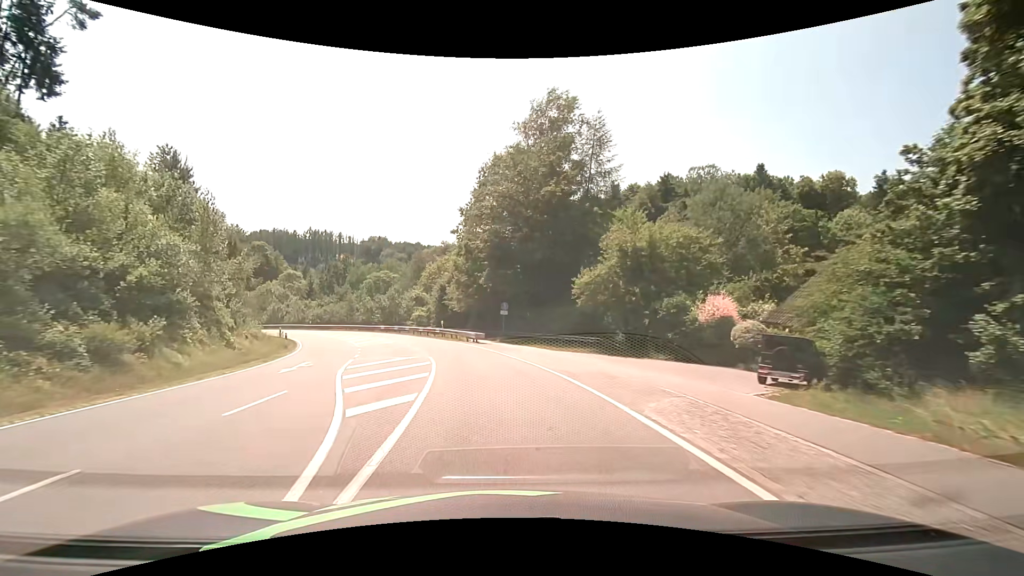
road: secondary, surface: asphalt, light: Day
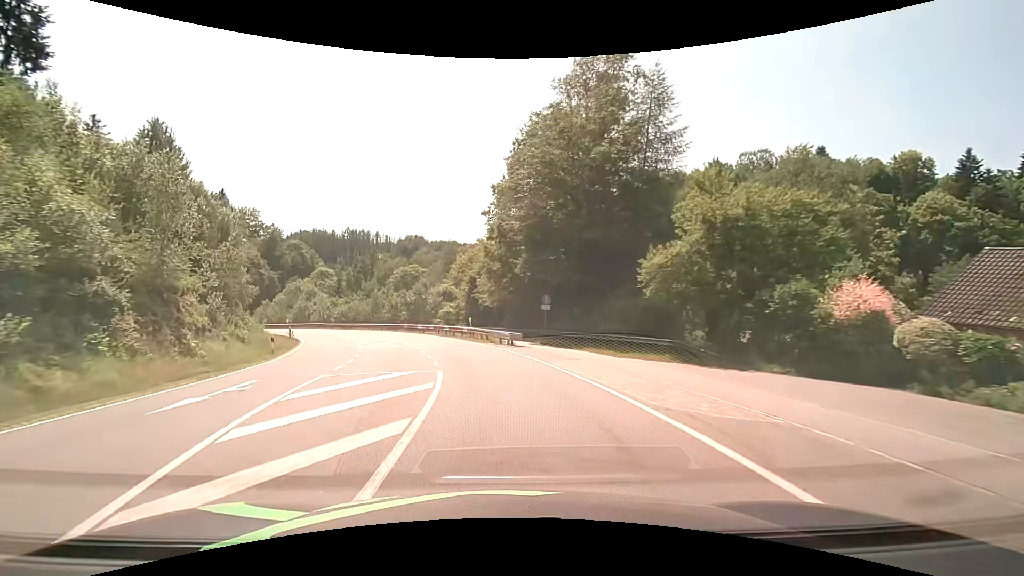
(-0.2, +7.6) m; -4°
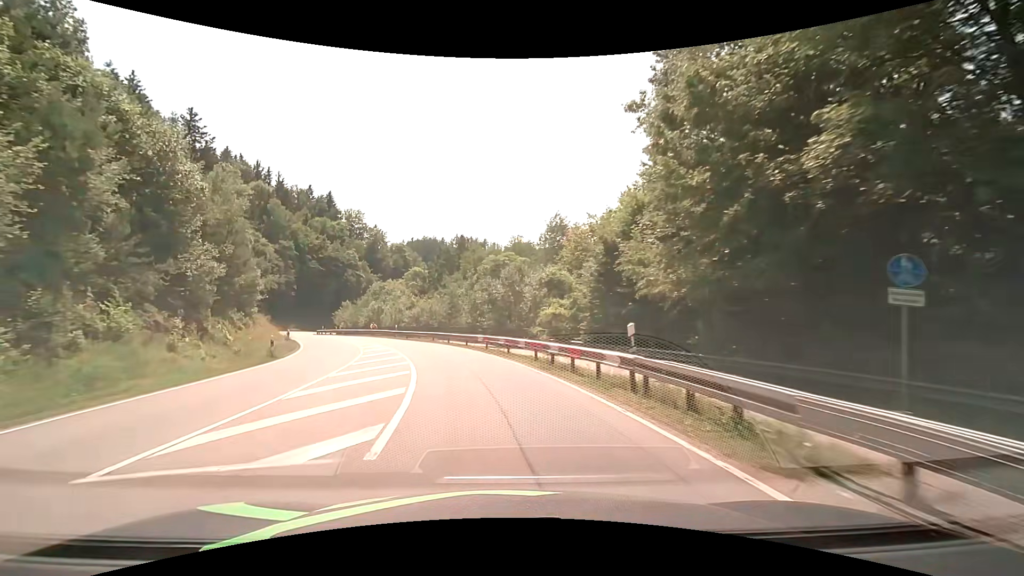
(-2.4, +22.6) m; -13°
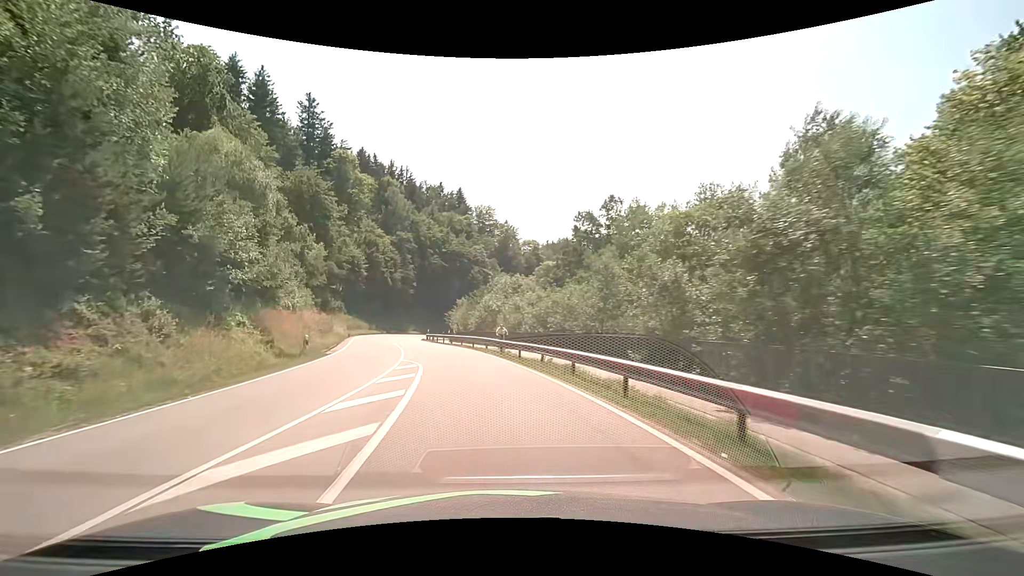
(-2.7, +23.0) m; -14°
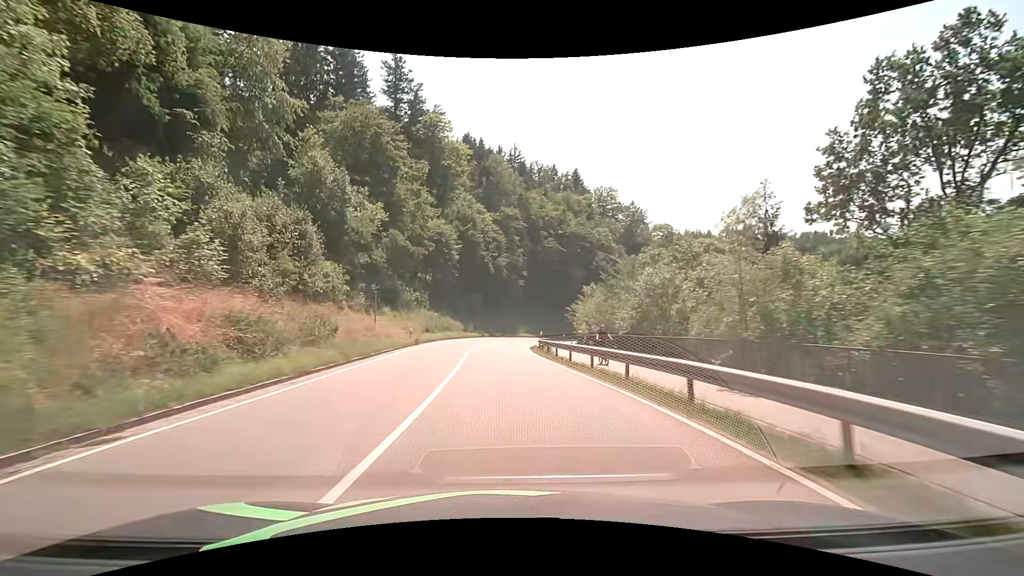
(-3.3, +24.0) m; -14°
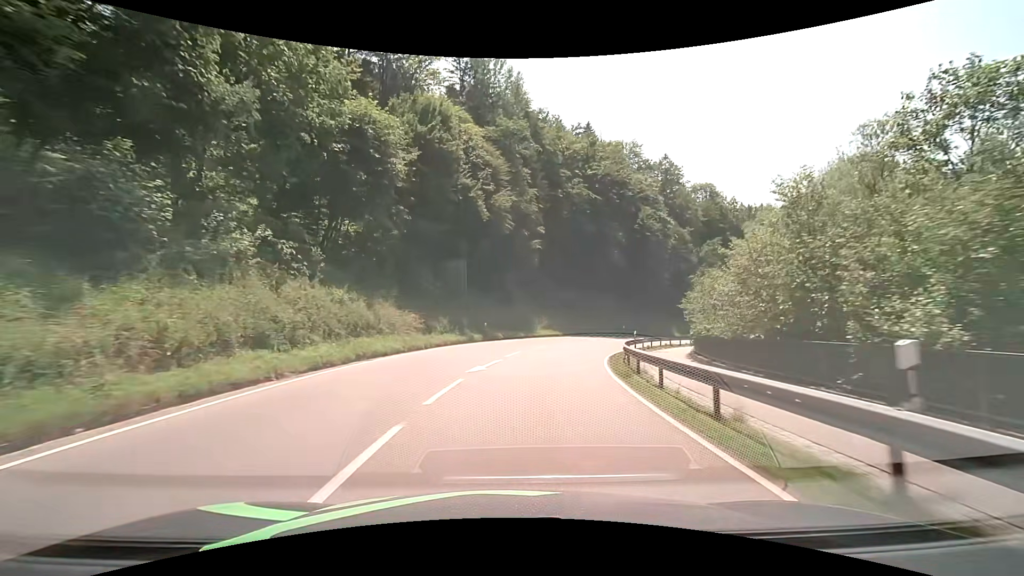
(-1.1, +33.0) m; -1°
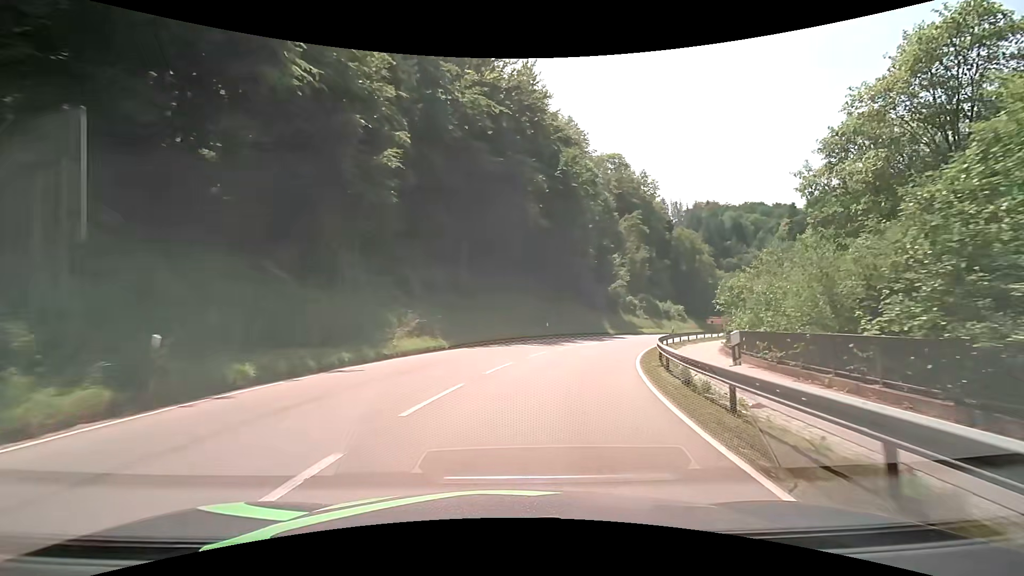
(+2.2, +24.5) m; +13°
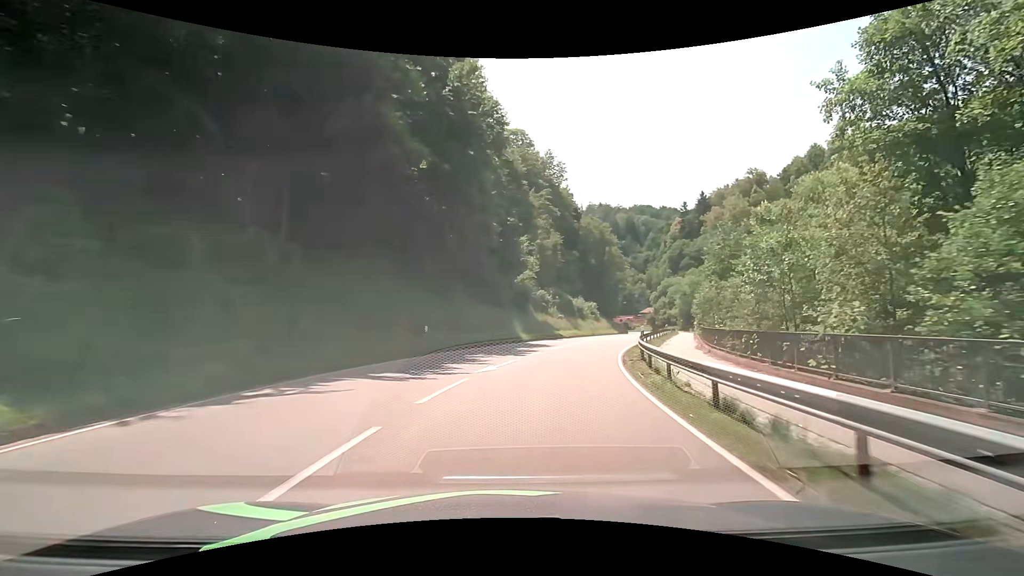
(+1.6, +16.3) m; +12°
(+1, +10) (+2, +20) (+4, +30) (+7, +39) (+11, +48) (+15, +58) (+18, +67) (+22, +76) (+26, +86) (+29, +95) m
